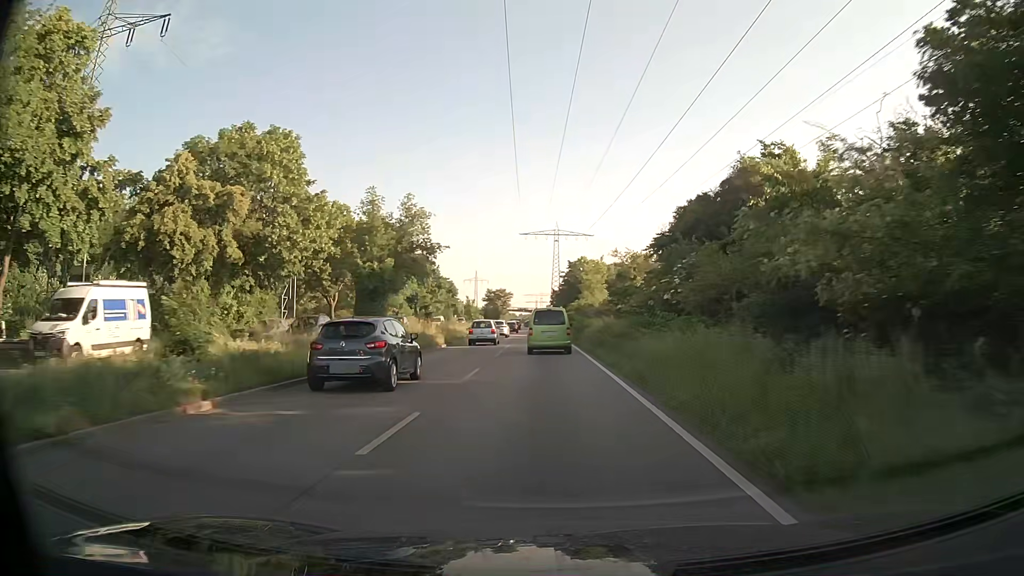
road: primary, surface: asphalt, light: Day
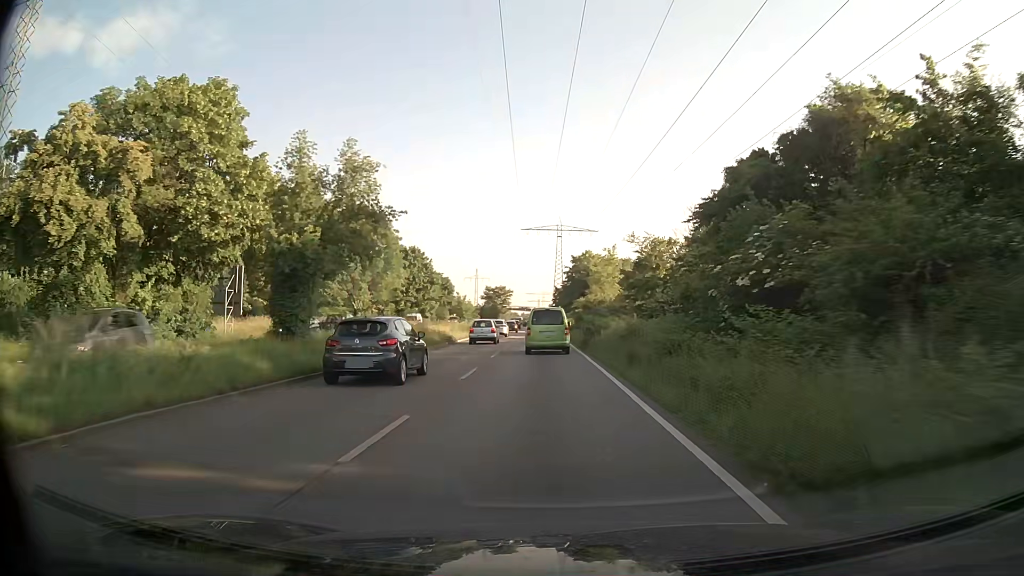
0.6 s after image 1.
(0.0, +9.5) m; 0°
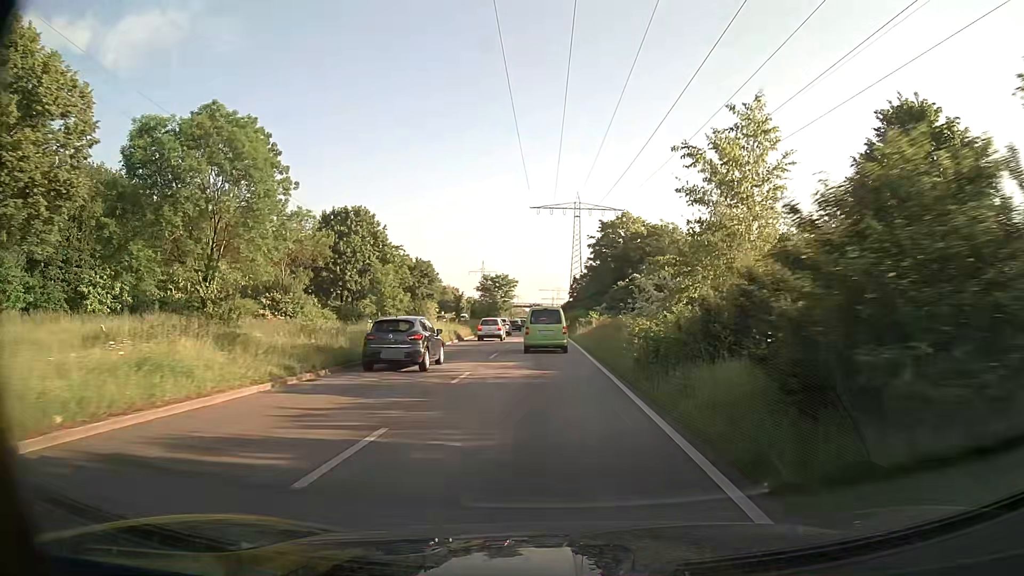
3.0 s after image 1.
(-0.6, +37.7) m; -2°
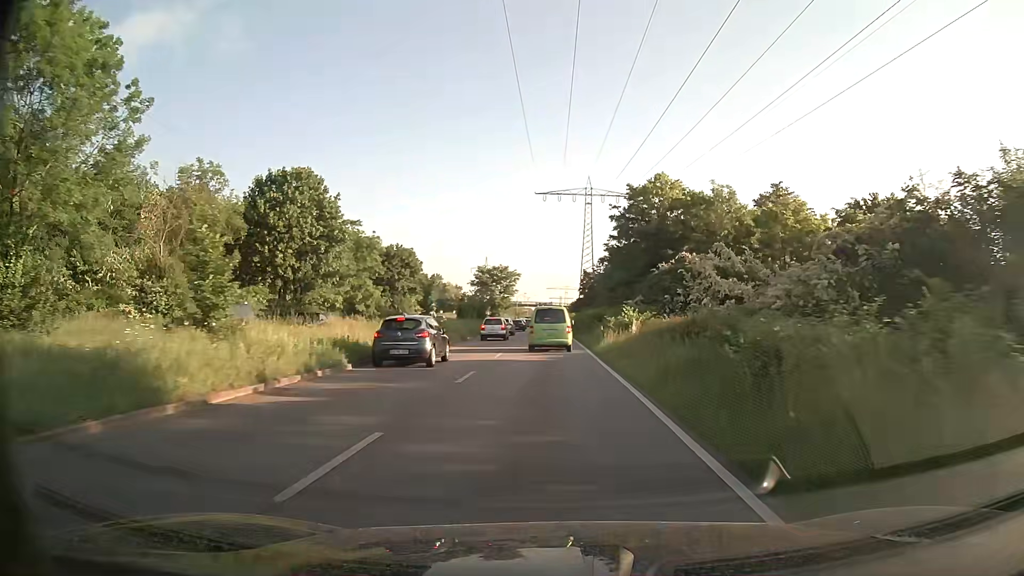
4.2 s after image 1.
(-0.1, +18.7) m; 0°
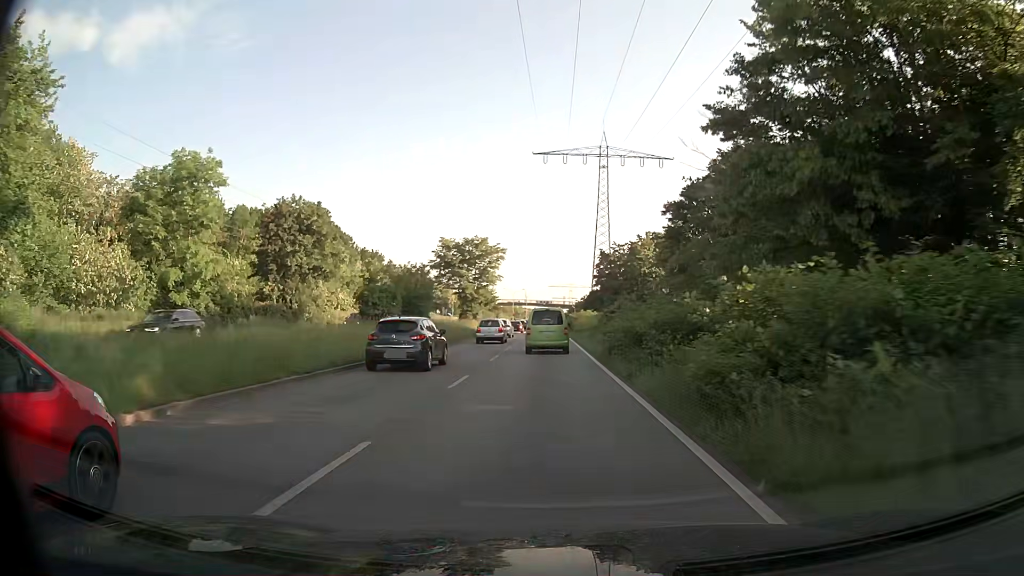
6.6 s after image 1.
(-0.3, +37.0) m; -1°
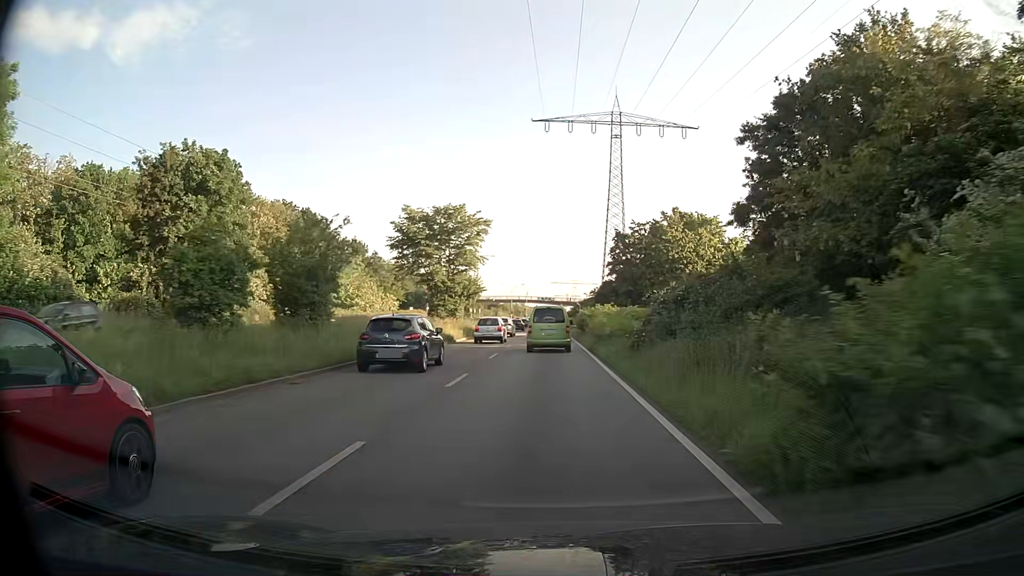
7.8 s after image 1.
(0.0, +18.2) m; 0°
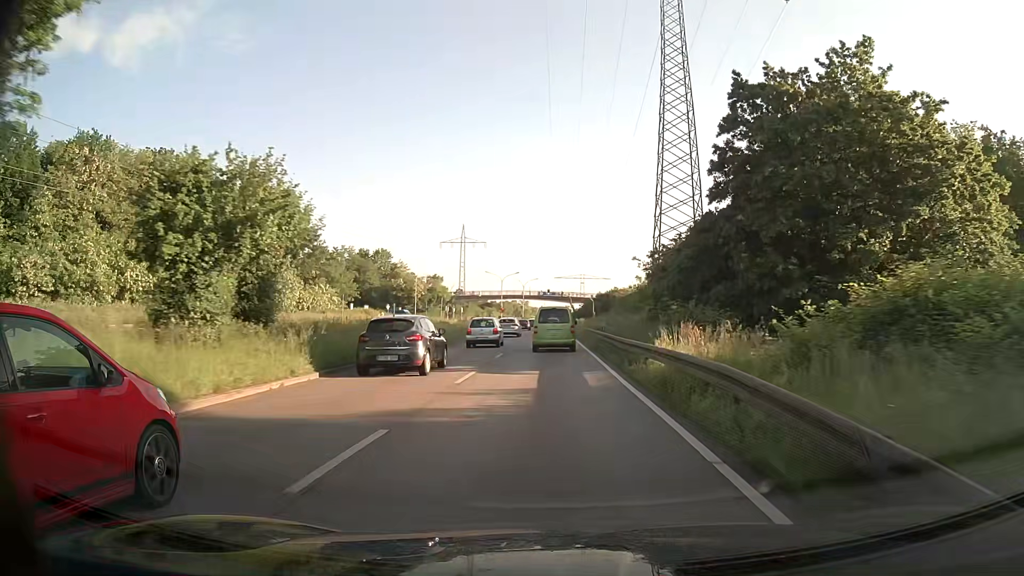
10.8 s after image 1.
(-0.2, +44.5) m; 0°
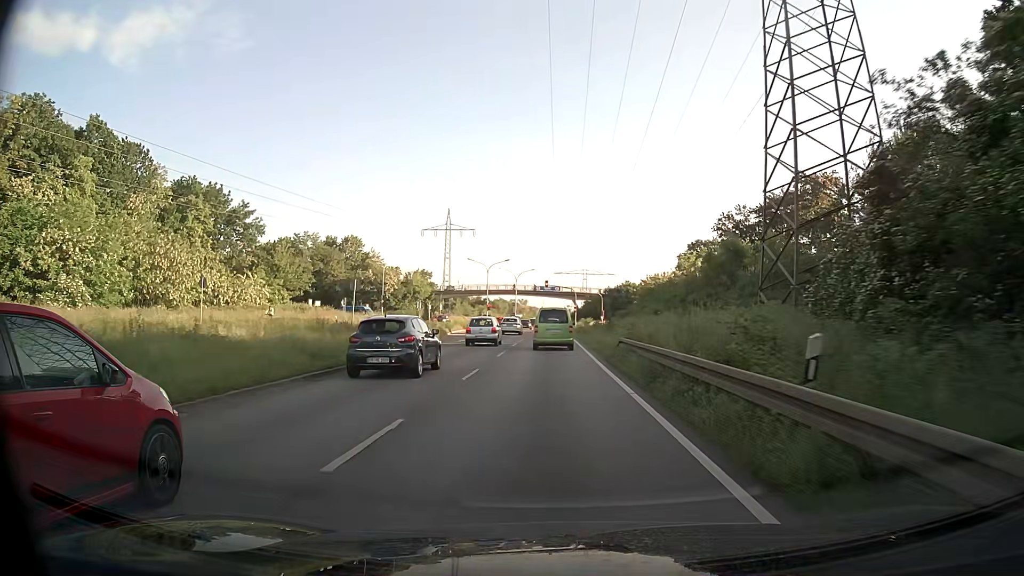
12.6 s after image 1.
(-0.1, +26.2) m; 0°
